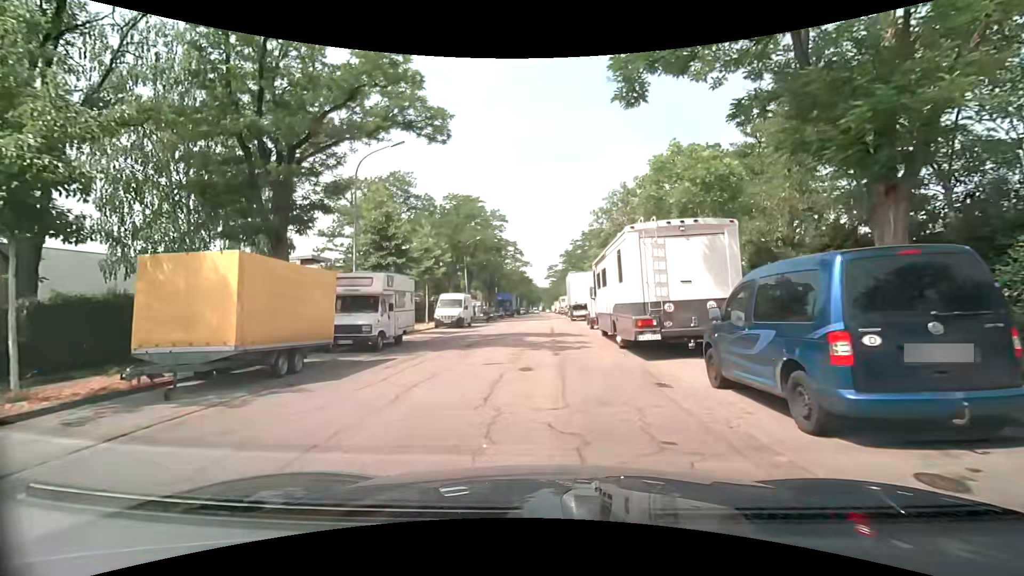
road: residential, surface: asphalt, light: Day
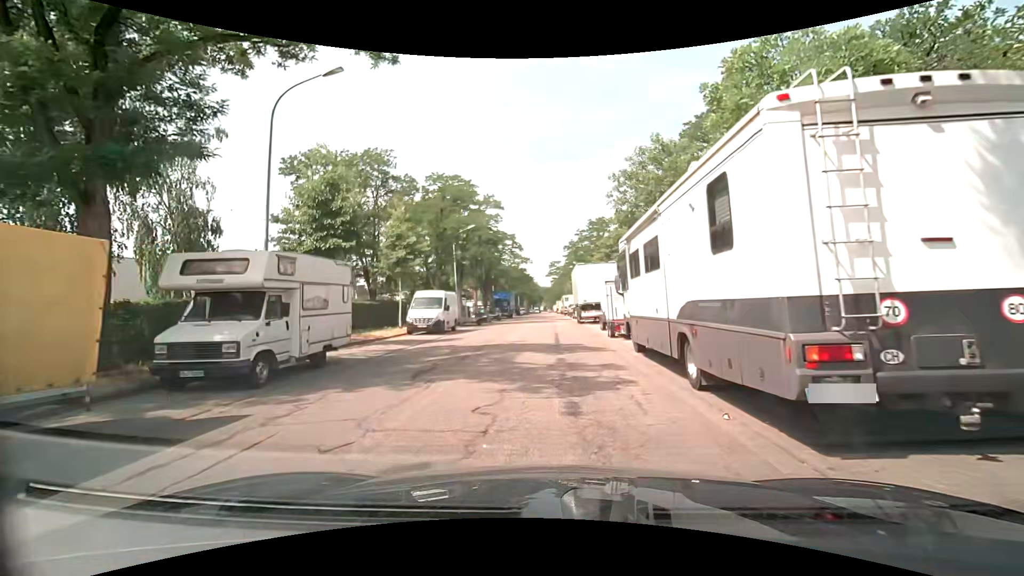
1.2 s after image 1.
(0.0, +7.3) m; -1°
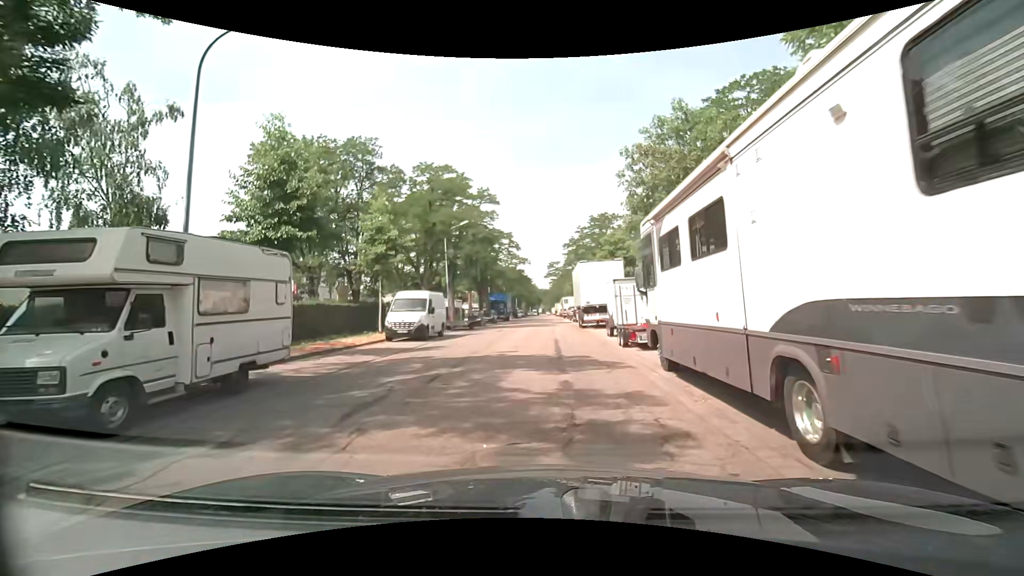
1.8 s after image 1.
(0.0, +3.4) m; +1°
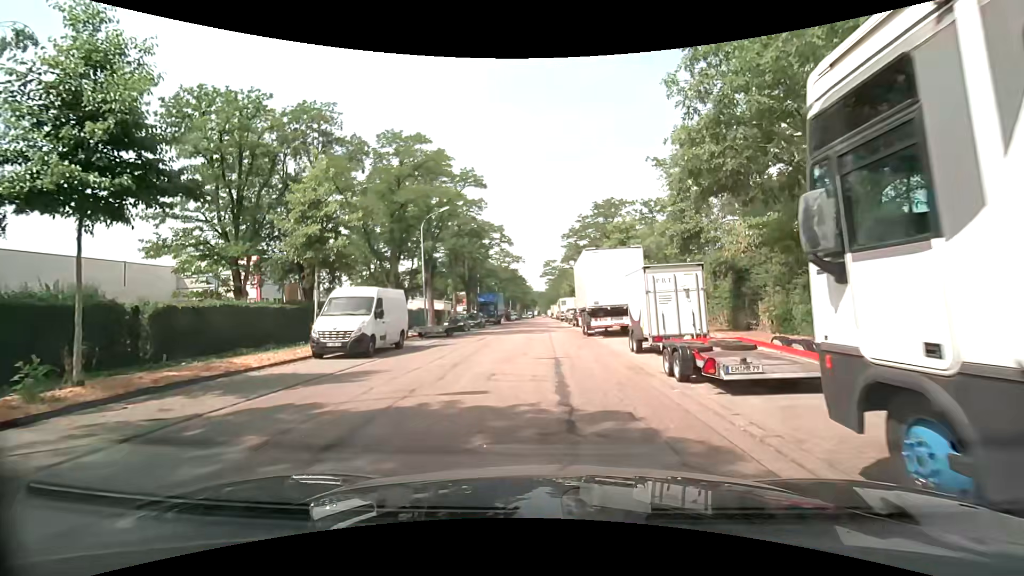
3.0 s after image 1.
(0.0, +7.2) m; +2°
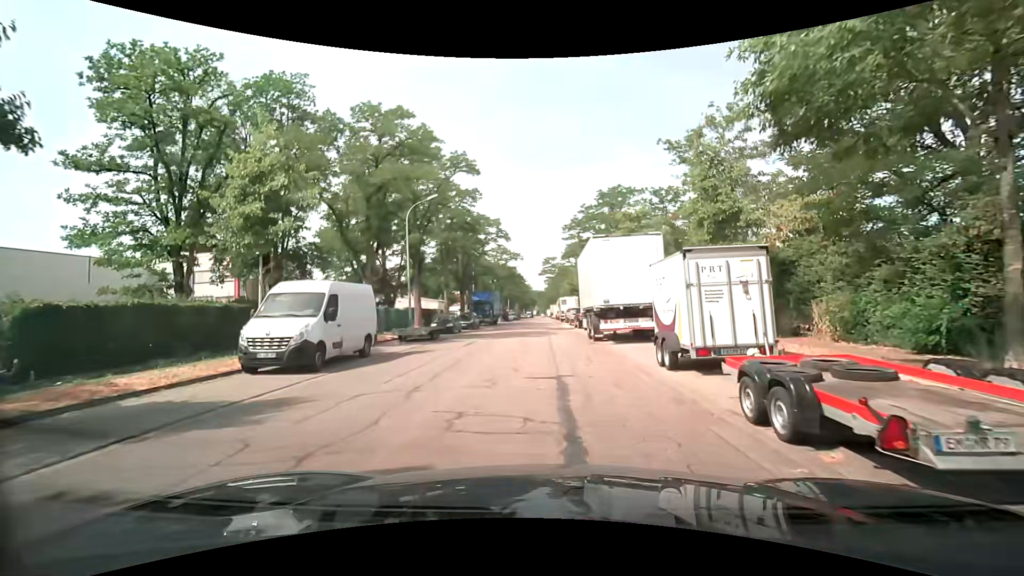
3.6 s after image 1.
(-0.1, +3.9) m; -1°
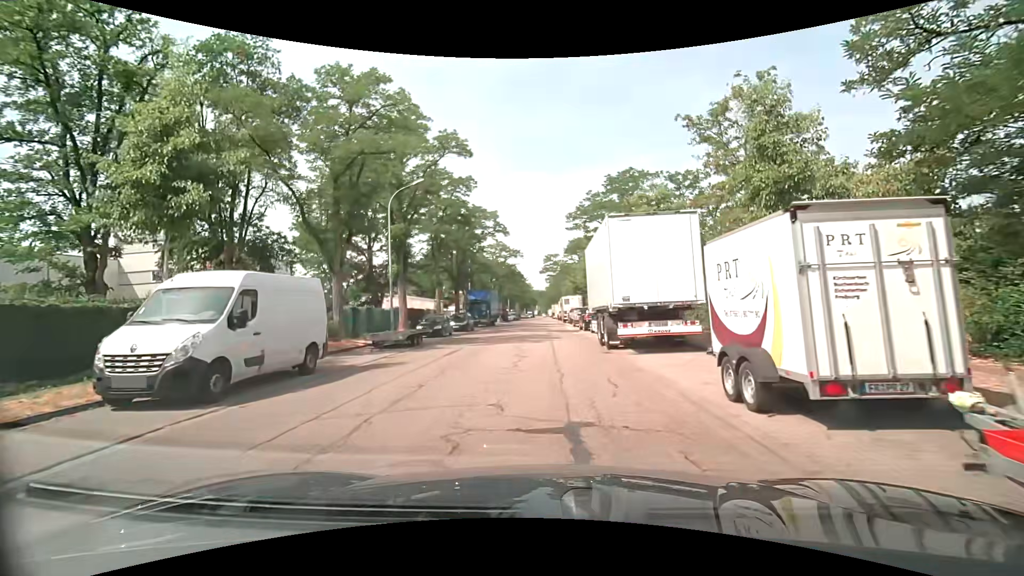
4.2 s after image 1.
(0.0, +4.2) m; 0°
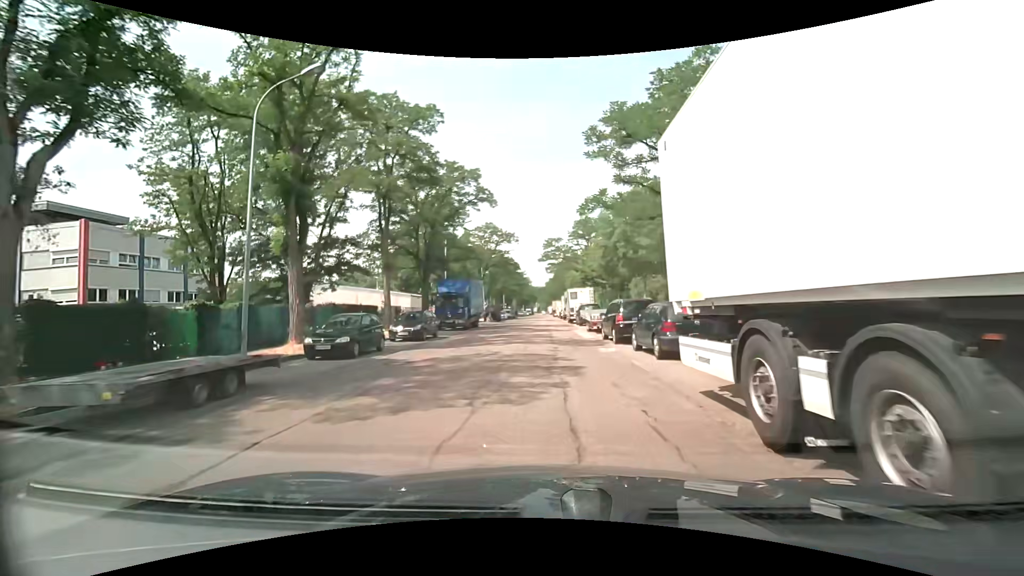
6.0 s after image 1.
(-0.2, +14.0) m; 0°
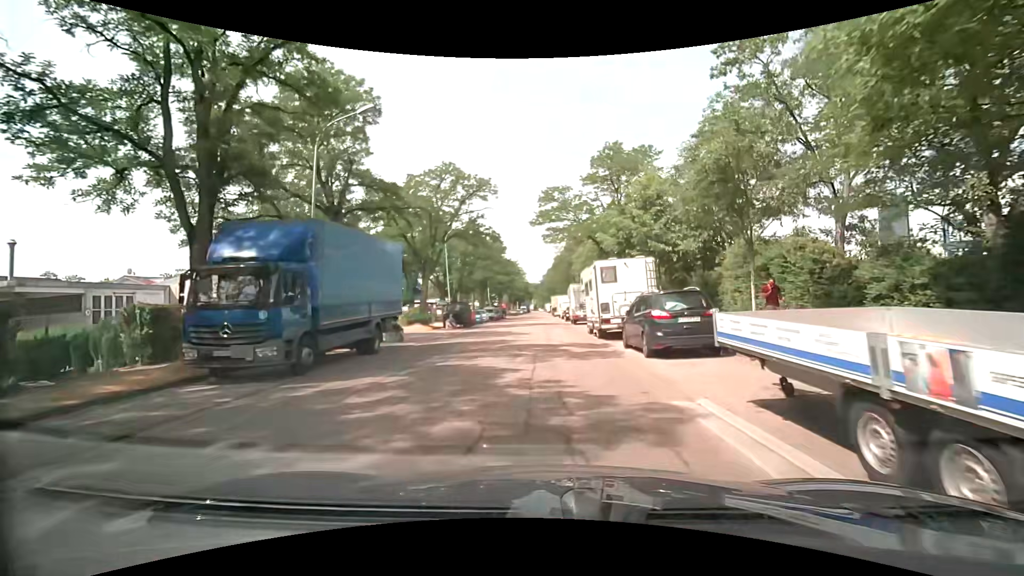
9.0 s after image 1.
(0.0, +24.6) m; 0°
